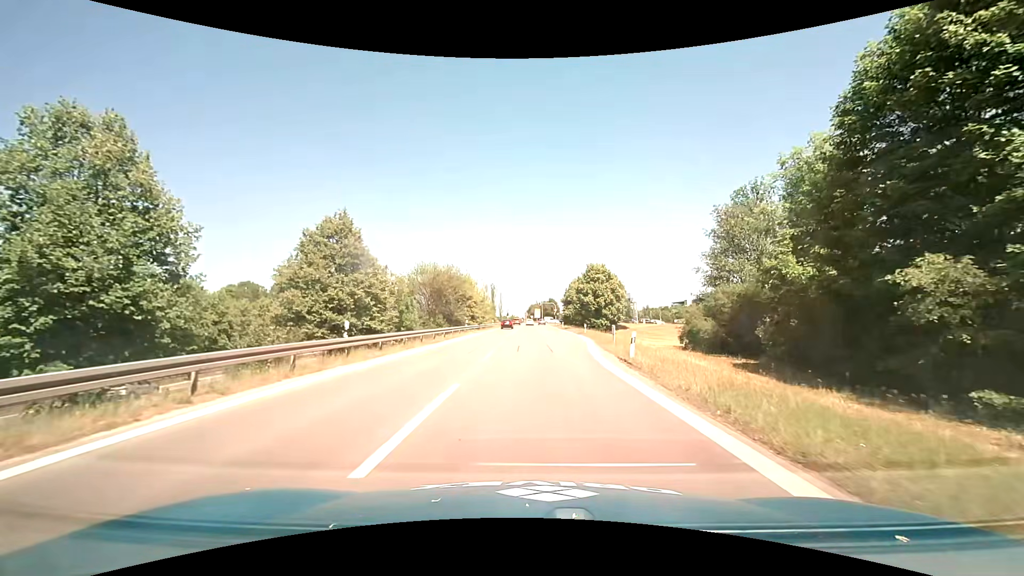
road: motorway_link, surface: asphalt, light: Day
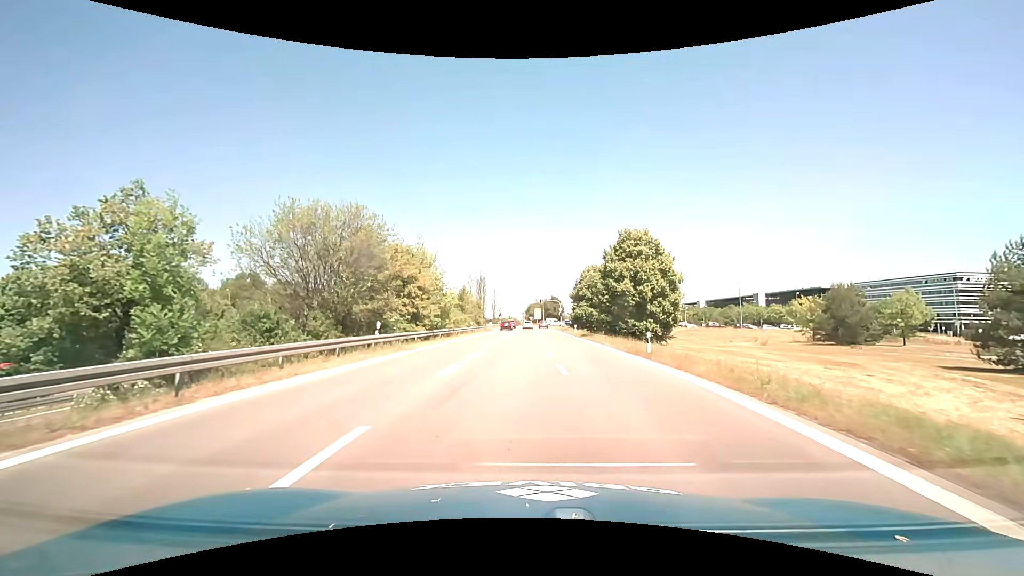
(+0.2, +28.2) m; 0°
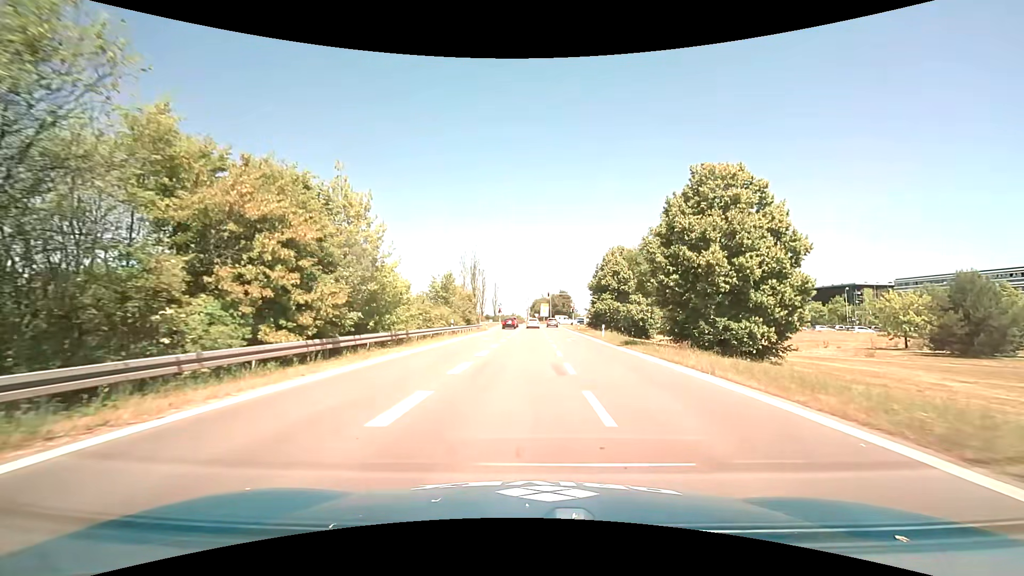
(-0.2, +18.2) m; -1°
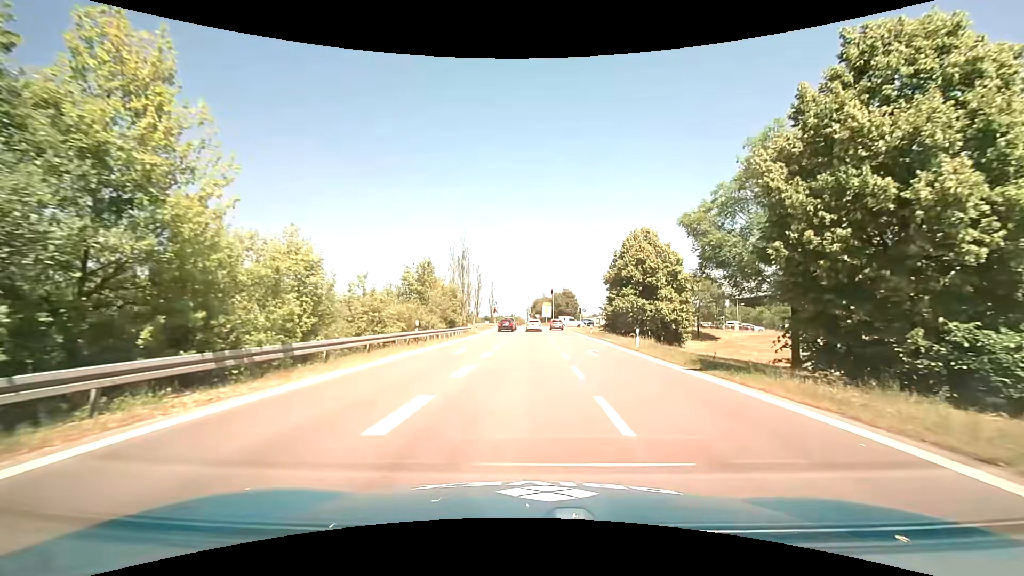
(0.0, +12.5) m; 0°
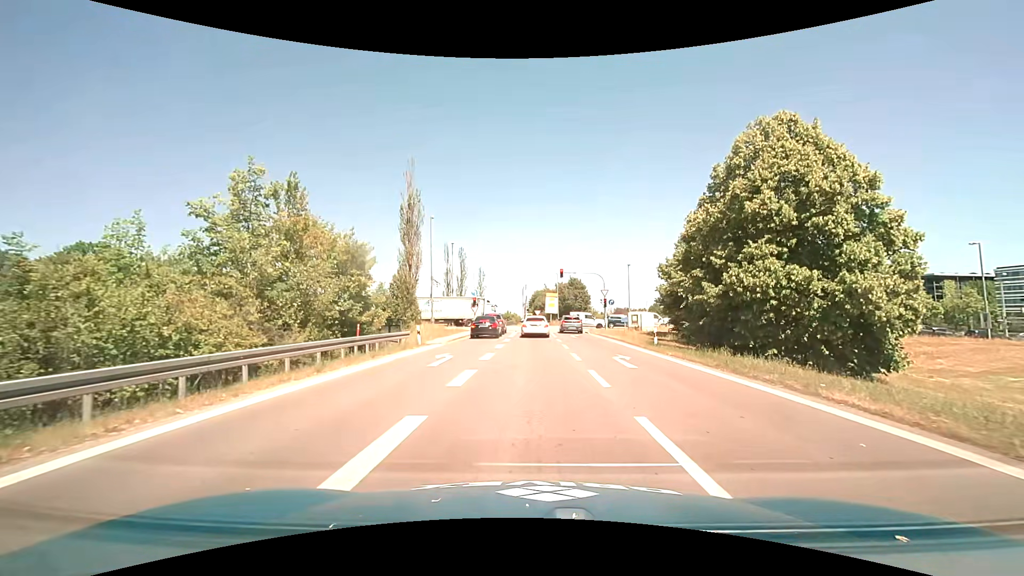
(0.0, +25.8) m; 0°
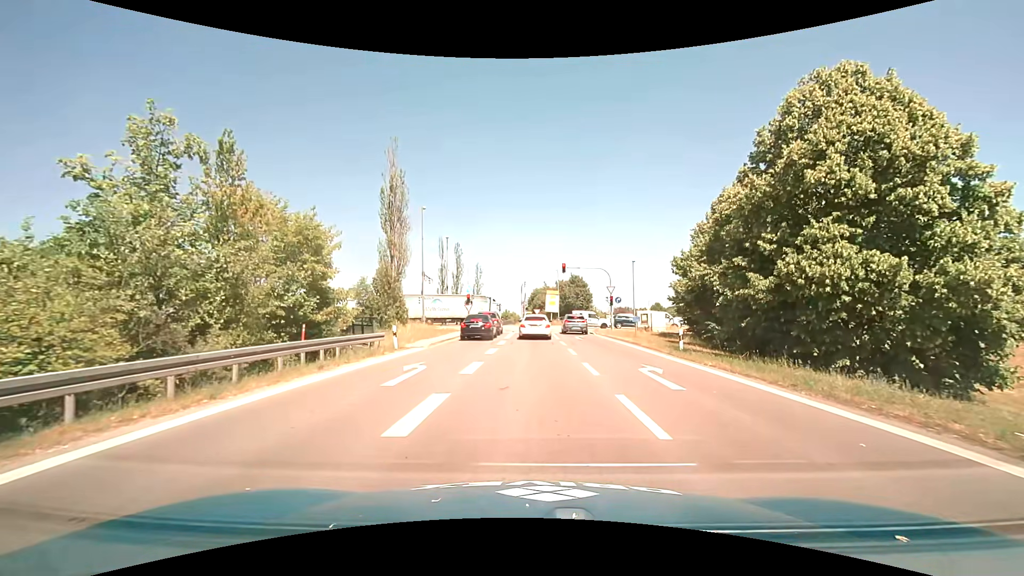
(0.0, +4.2) m; +1°
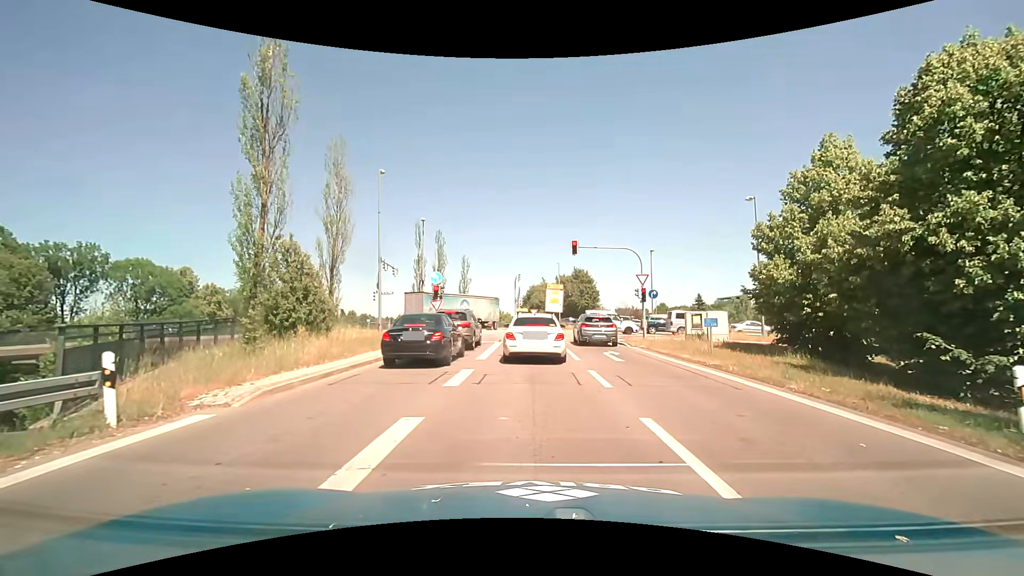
(0.0, +13.7) m; 0°
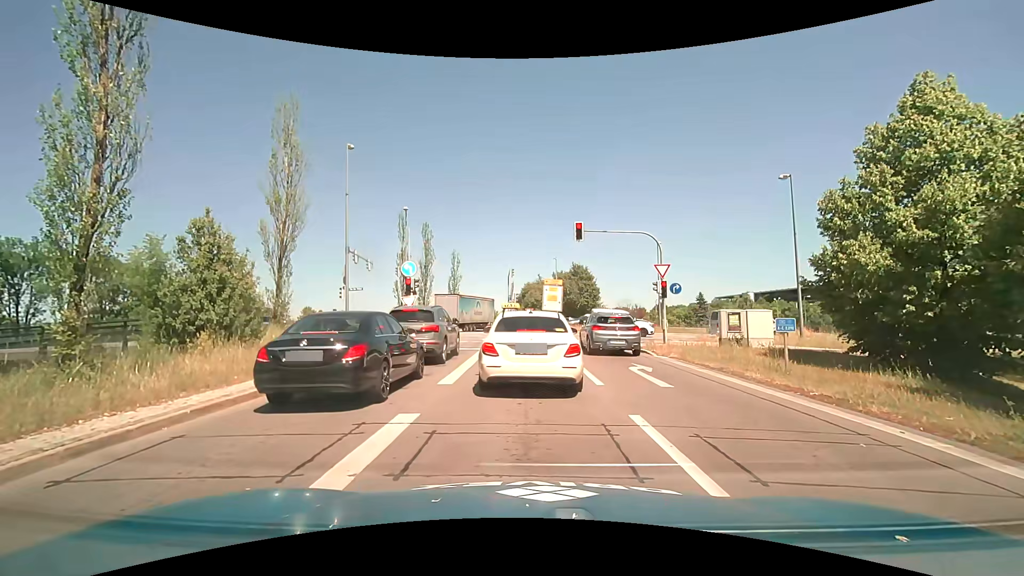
(0.0, +5.6) m; 0°
